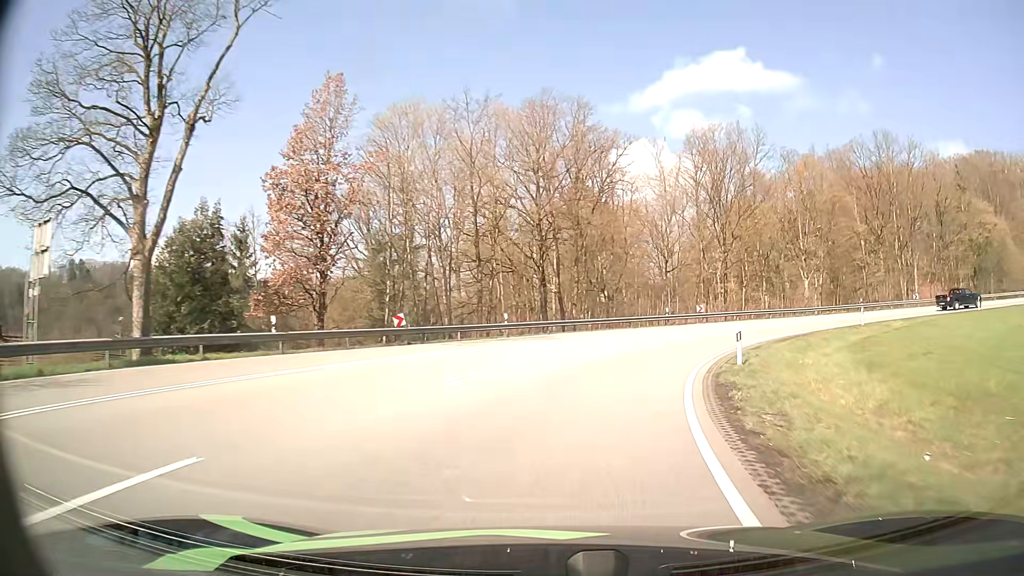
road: primary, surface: asphalt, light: Day
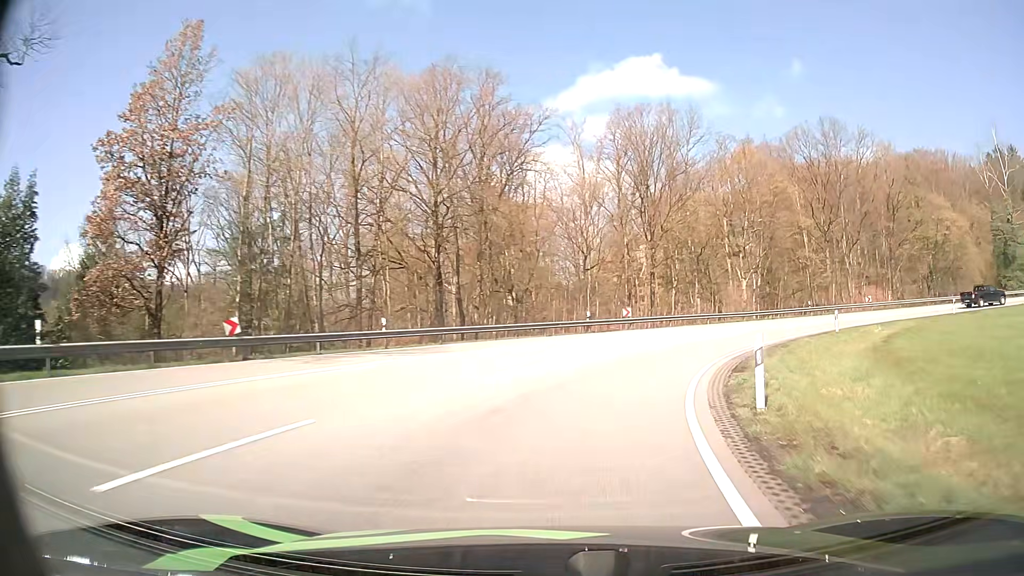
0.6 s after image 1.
(+0.5, +8.5) m; +8°
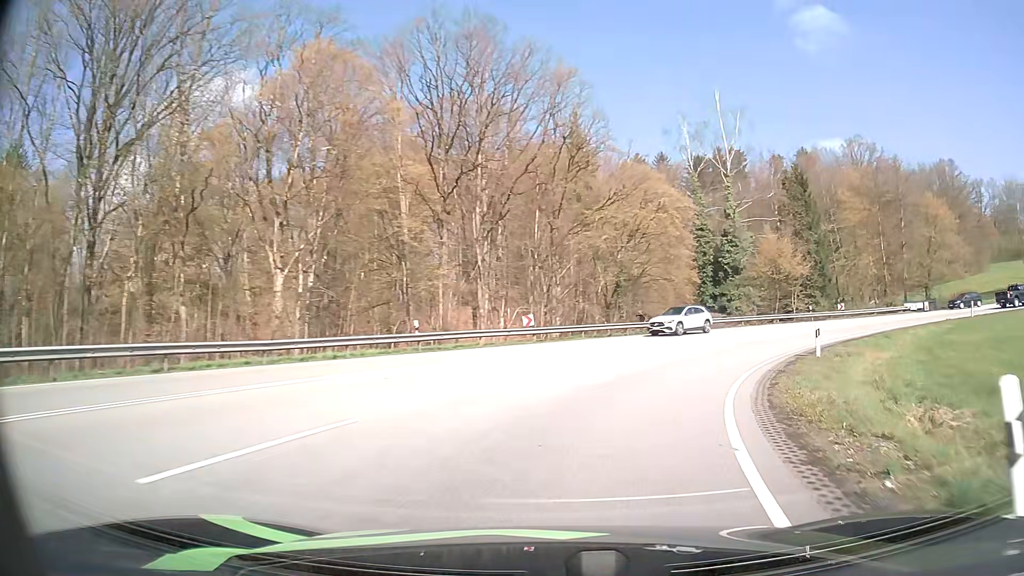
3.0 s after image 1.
(+9.3, +30.2) m; +37°
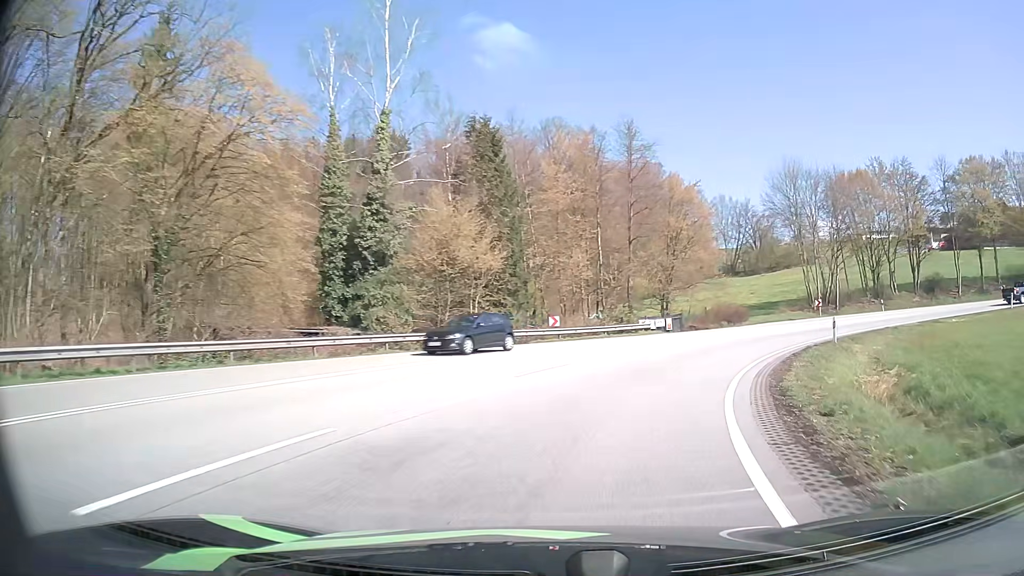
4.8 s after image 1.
(+6.0, +21.8) m; +30°
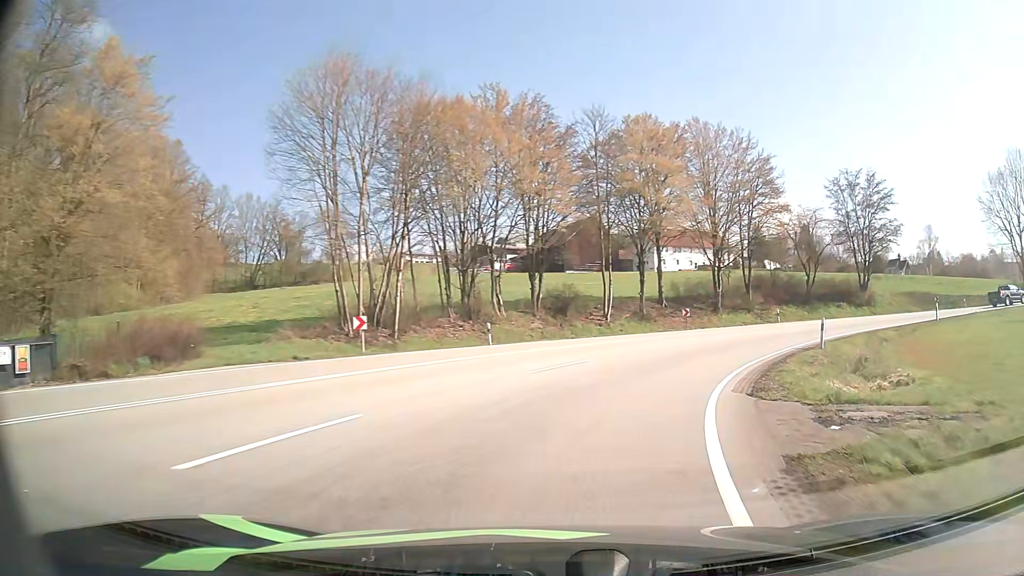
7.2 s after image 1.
(+10.6, +28.4) m; +40°
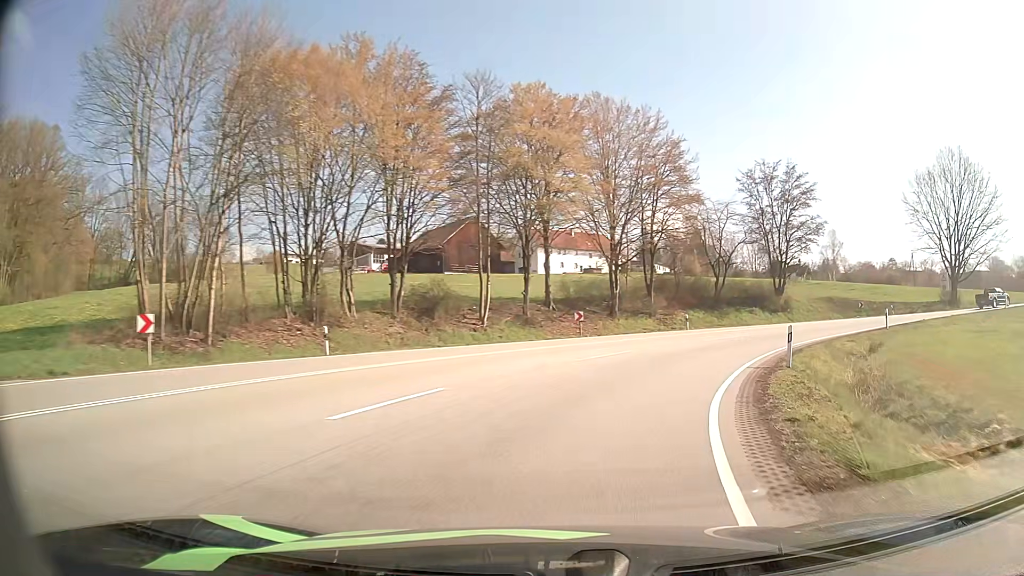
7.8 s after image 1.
(+0.7, +7.9) m; +10°
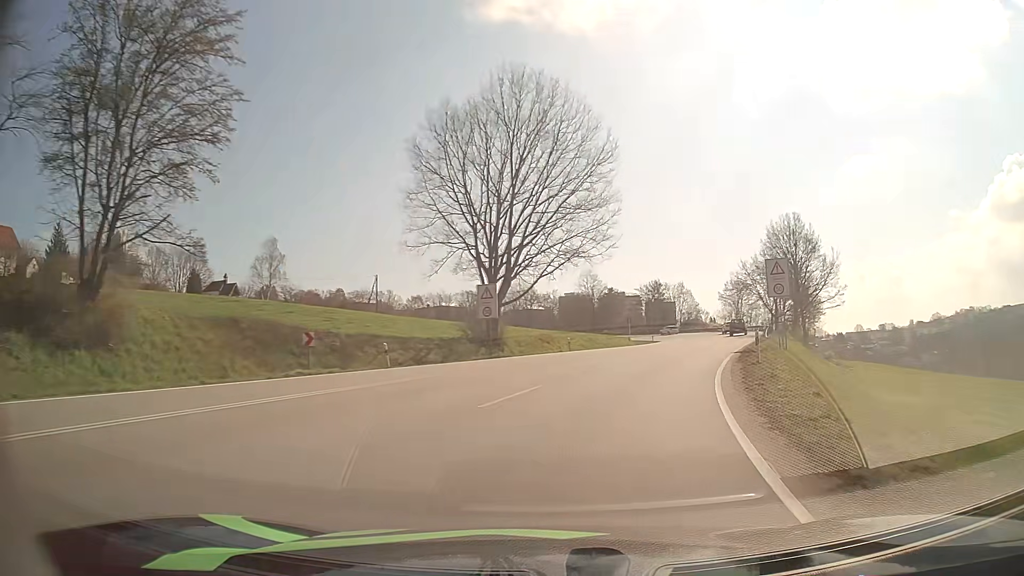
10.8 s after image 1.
(+17.1, +36.6) m; +48°
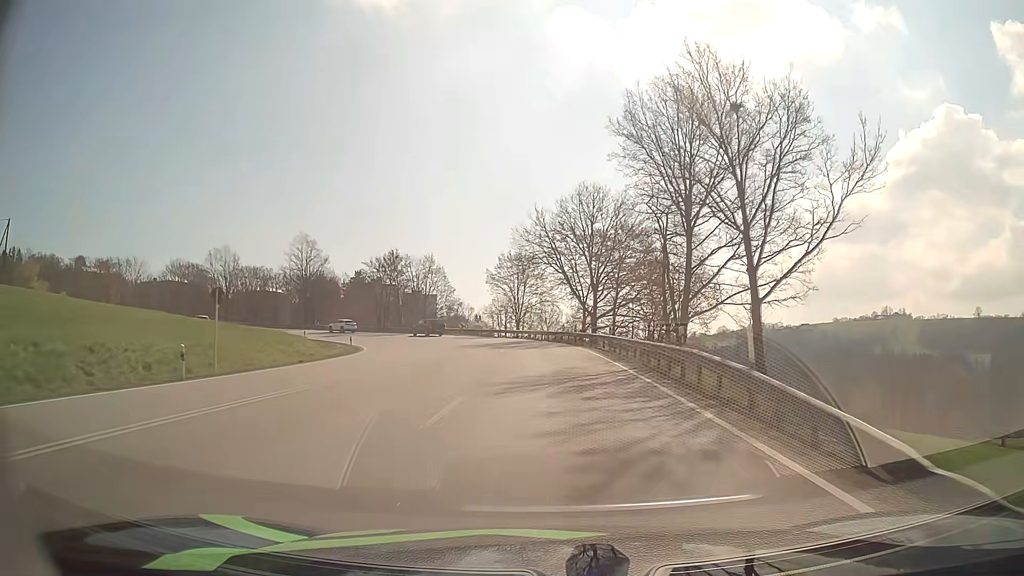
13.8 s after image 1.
(+12.5, +47.5) m; +21°
(0, +10) (0, +20) (0, +30) (-1, +40) (-3, +50) (-6, +59) (-11, +68) (-16, +76) (-23, +84) (-31, +90) m
